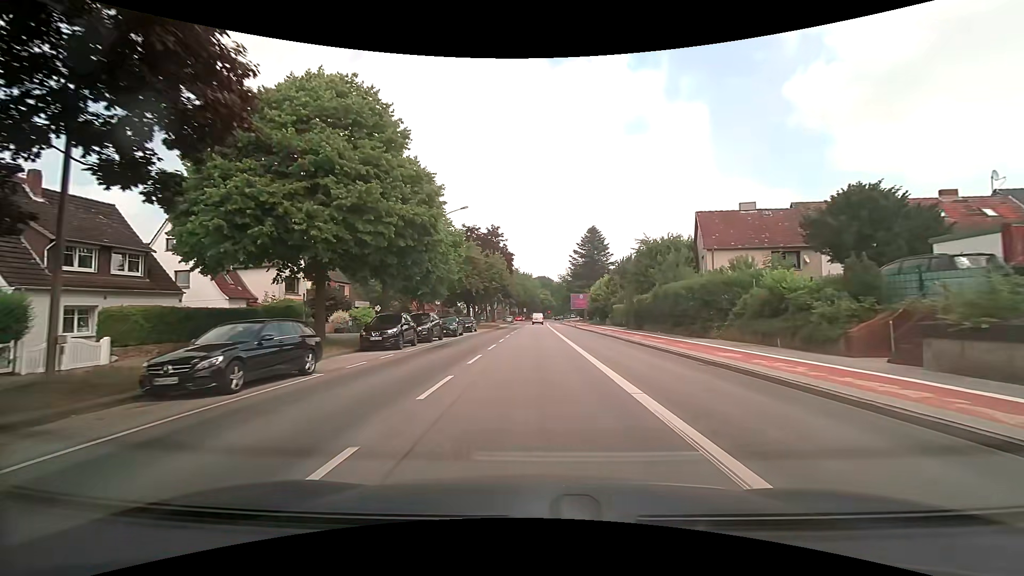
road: secondary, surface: asphalt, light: Day
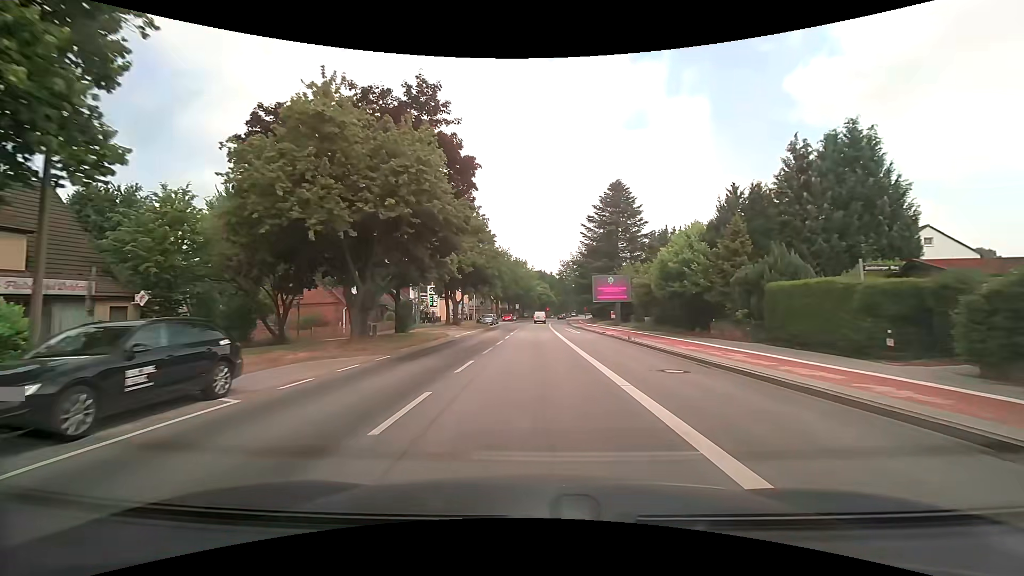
(+0.1, +38.6) m; 0°
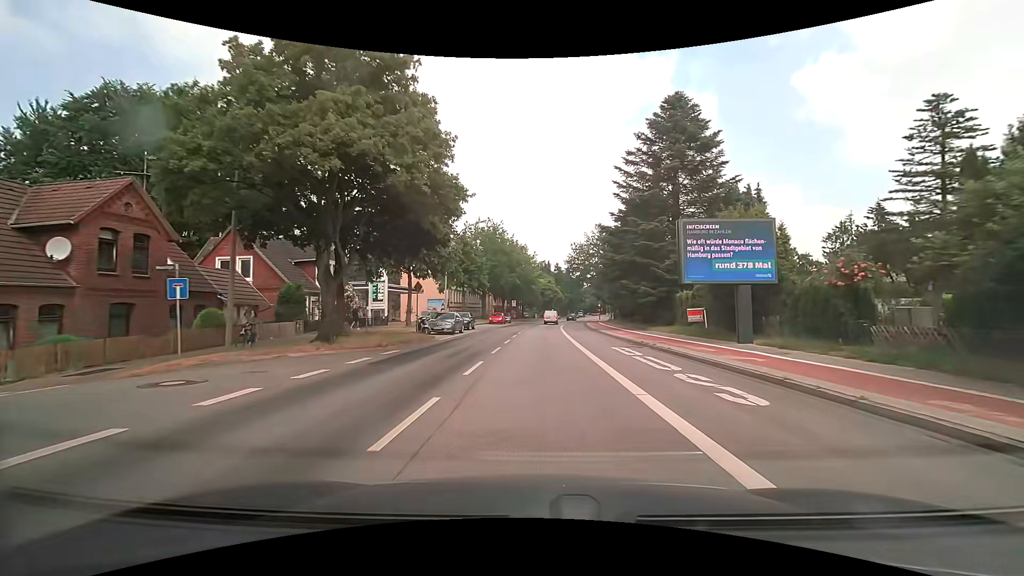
(+0.1, +30.8) m; 0°
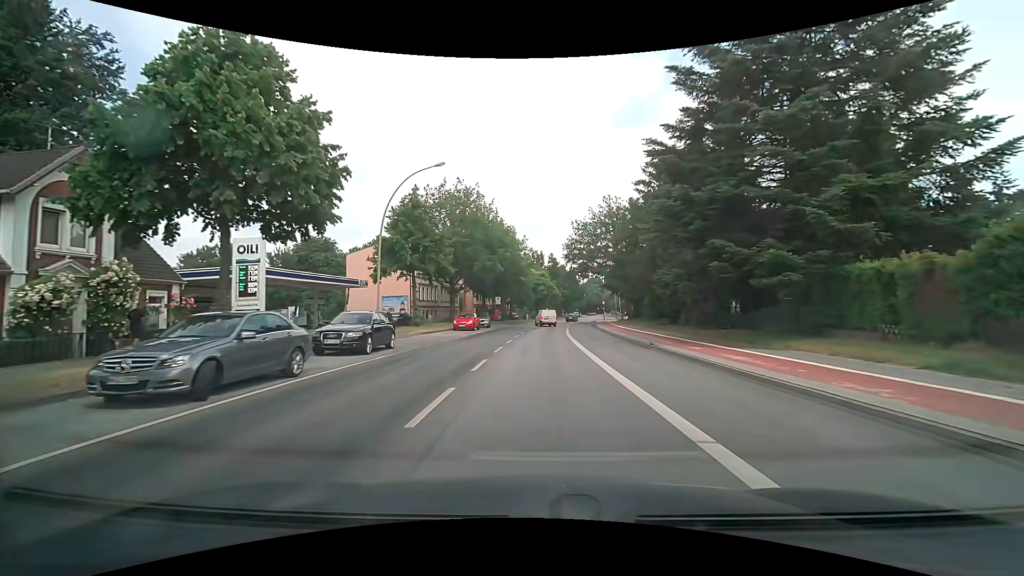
(+0.1, +22.9) m; 0°
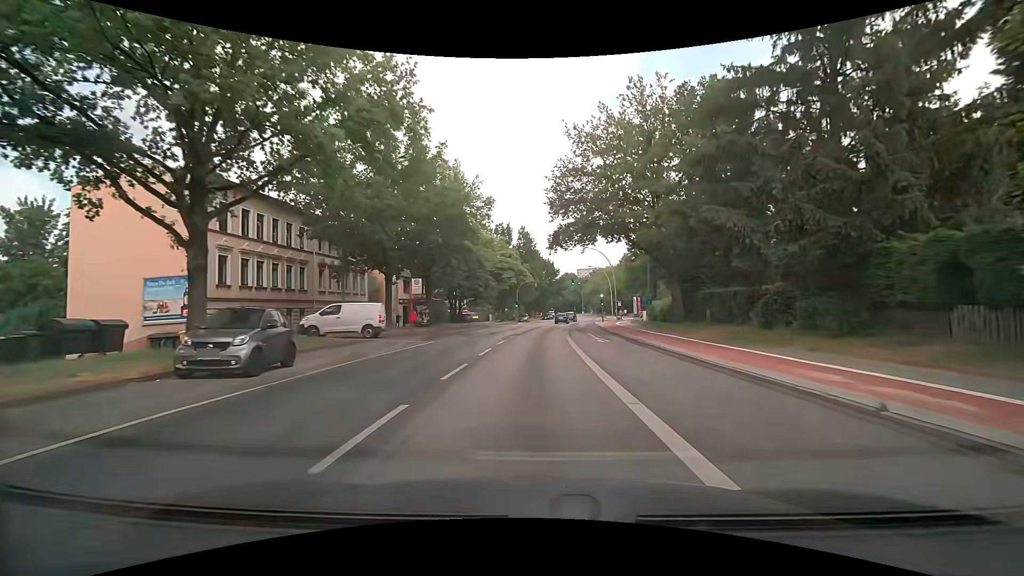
(+1.1, +37.7) m; +3°
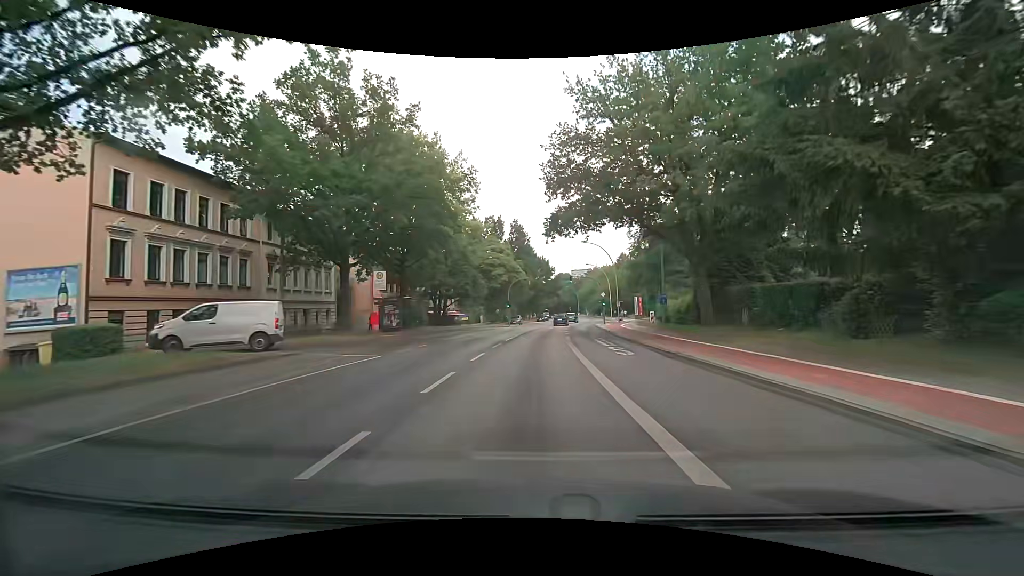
(0.0, +7.5) m; +1°
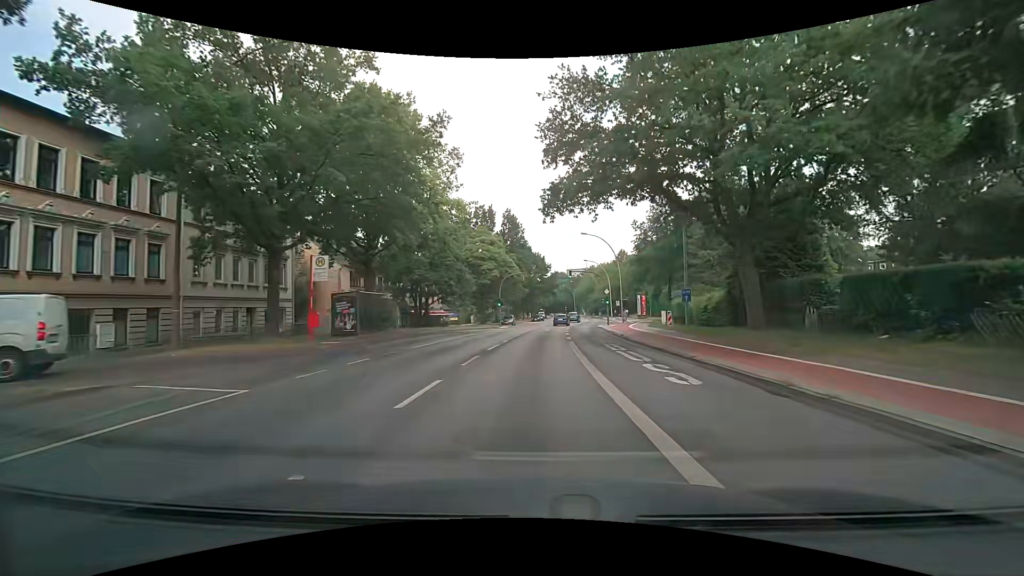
(0.0, +7.5) m; 0°
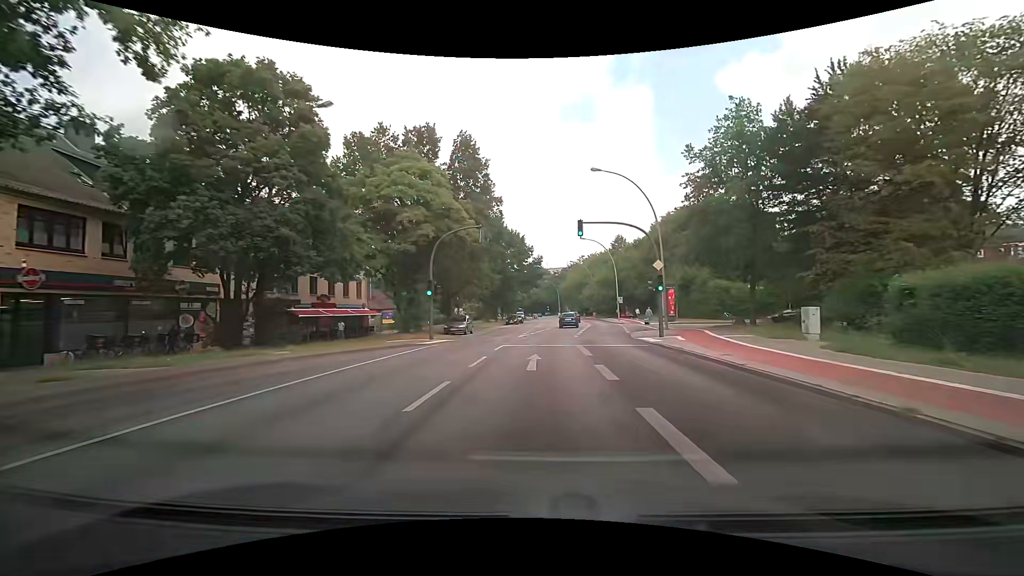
(+0.8, +30.1) m; +3°
(0, +10) (0, +20) (+1, +30) (+2, +40) (+3, +50) (+4, +60) (+5, +70) (+5, +80) (+5, +90) (+5, +100) m
